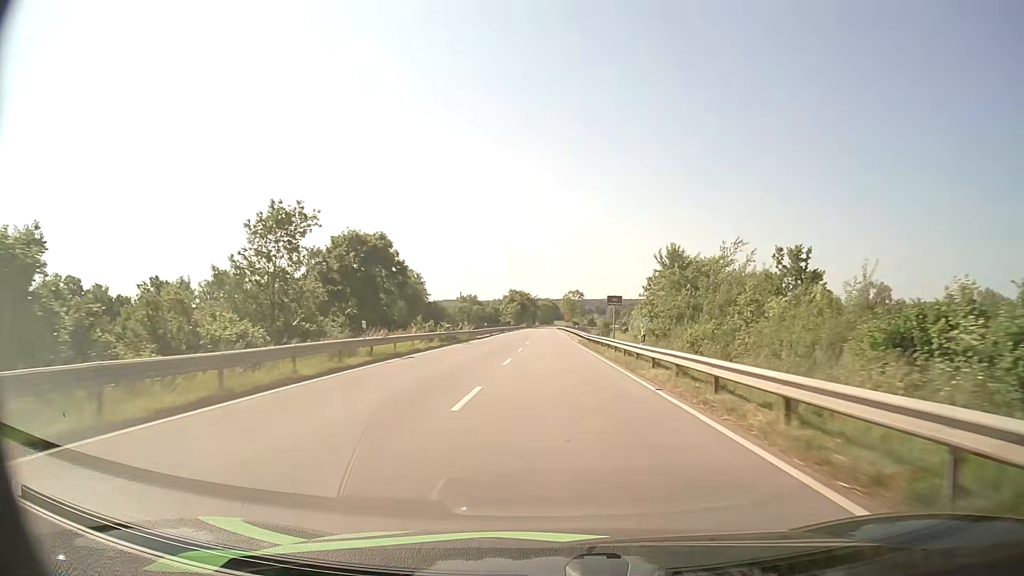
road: secondary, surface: asphalt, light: Day
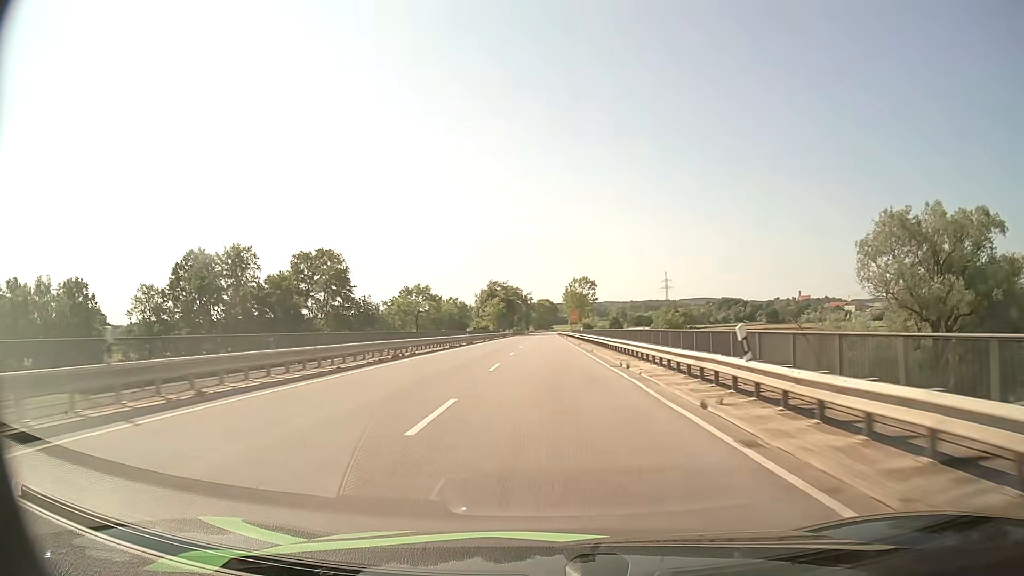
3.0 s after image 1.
(+0.4, +62.6) m; +1°
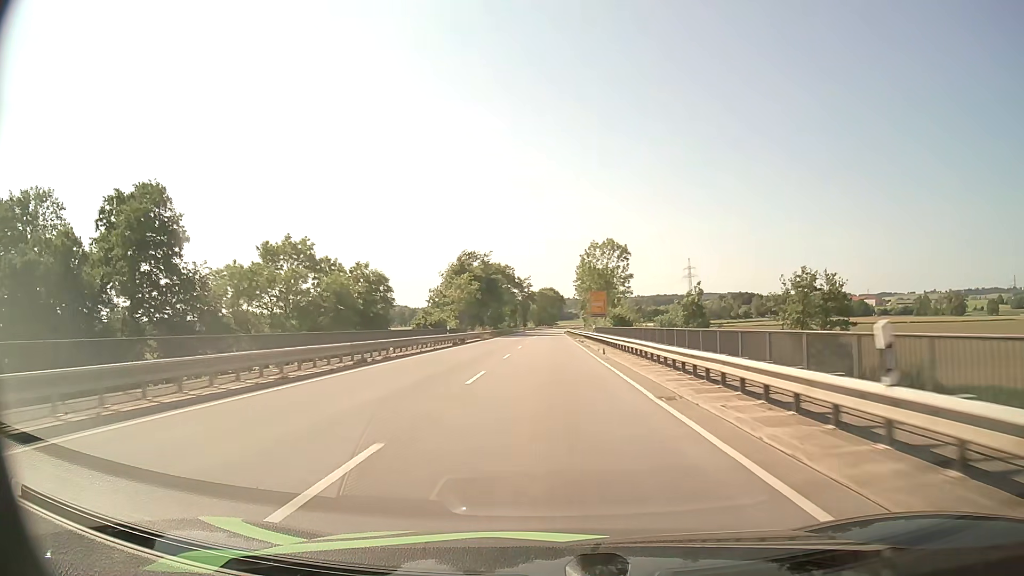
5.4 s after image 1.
(-0.1, +53.0) m; 0°
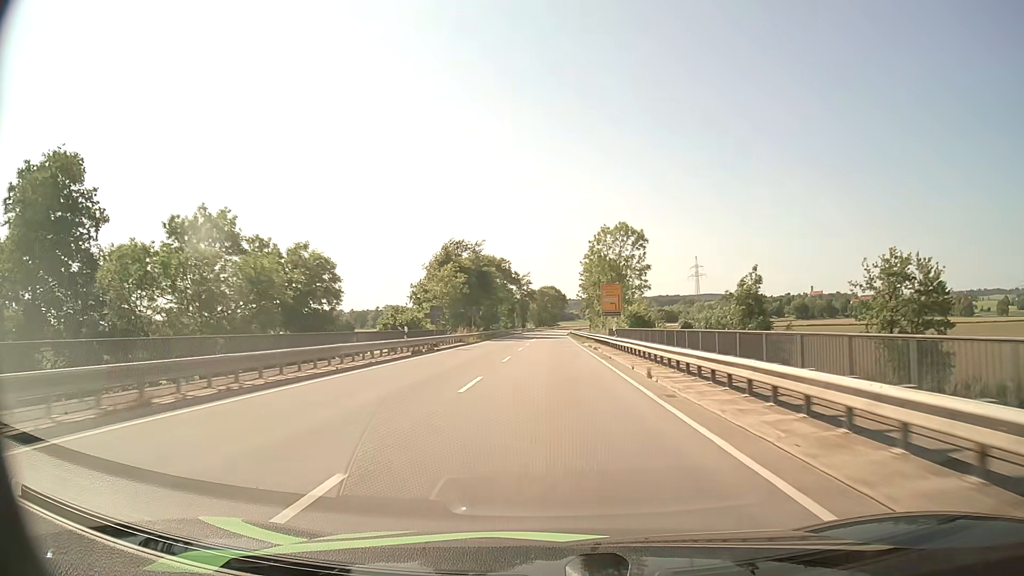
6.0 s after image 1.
(0.0, +13.6) m; 0°
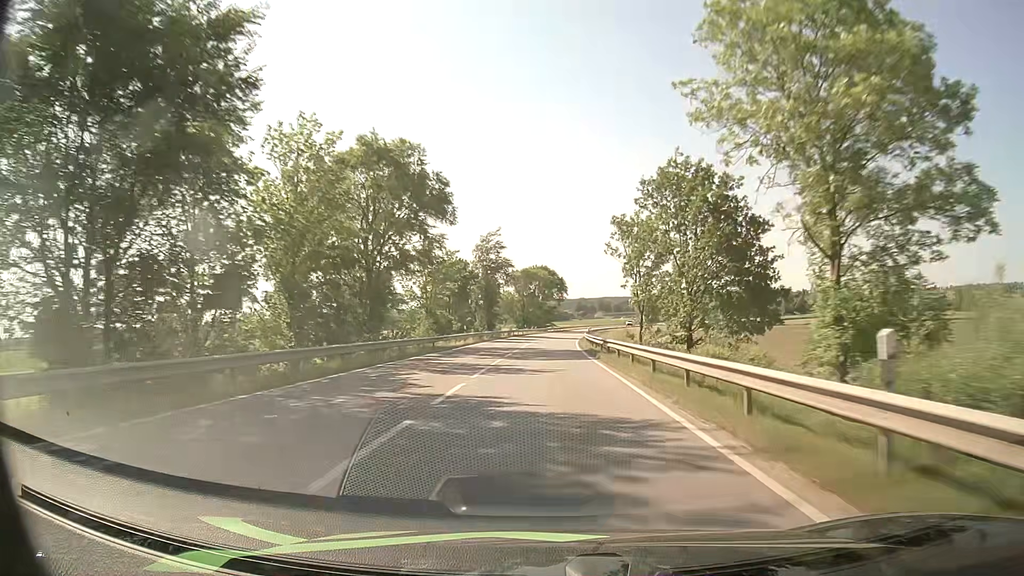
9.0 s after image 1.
(+0.3, +68.9) m; +1°
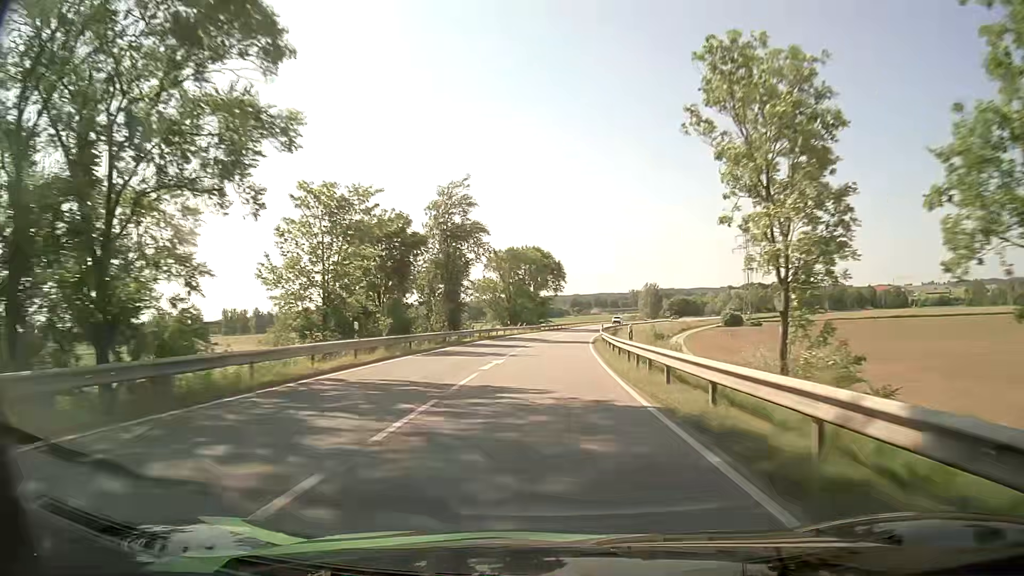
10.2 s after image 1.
(0.0, +27.5) m; 0°
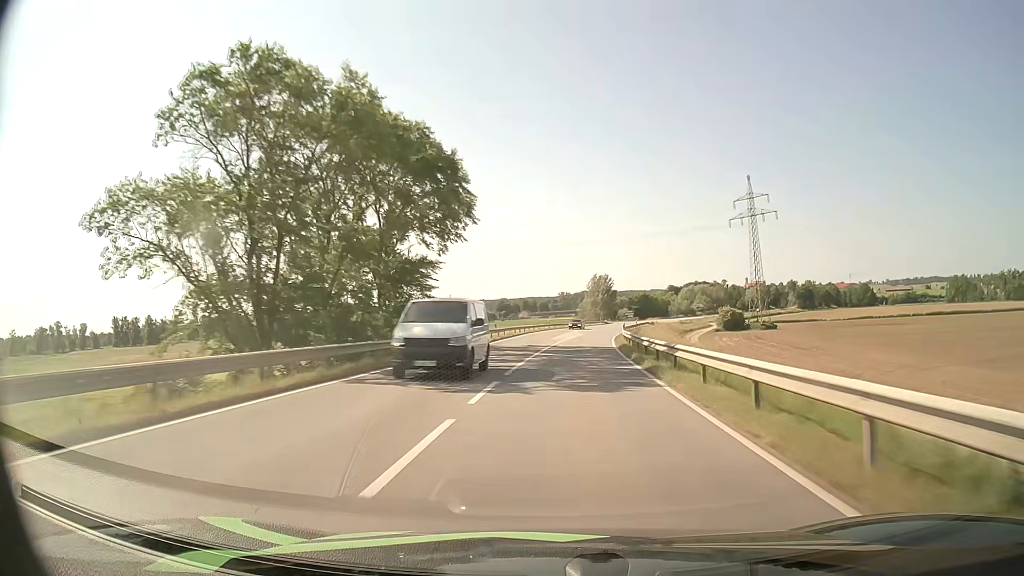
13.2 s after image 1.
(+2.6, +68.5) m; +6°
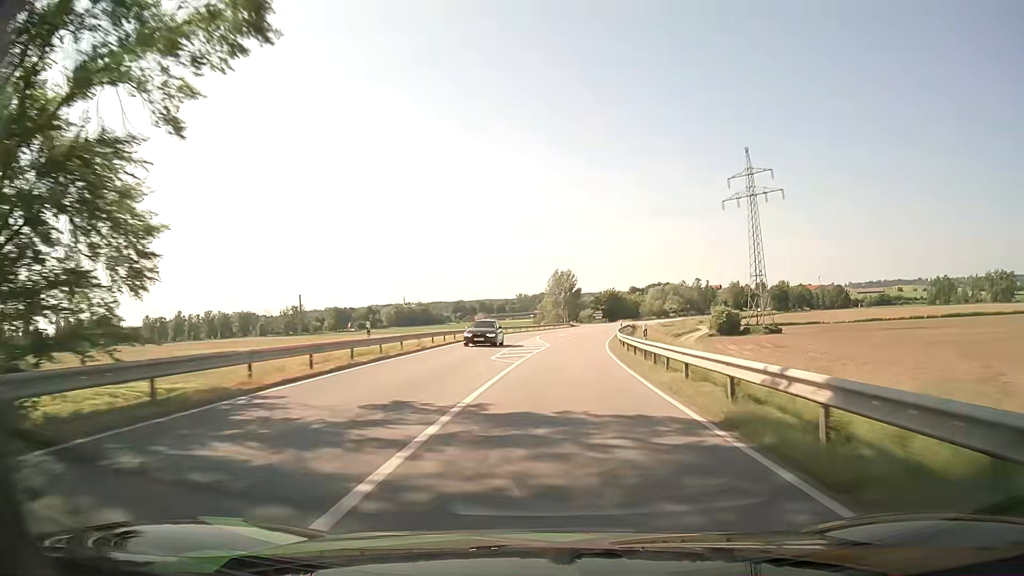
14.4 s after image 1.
(+0.9, +27.3) m; +4°
(0, +10) (0, +20) (+1, +30) (+2, +40) (+2, +50) (+4, +60) (+5, +70) (+6, +80) (+8, +89) (+10, +99) m
